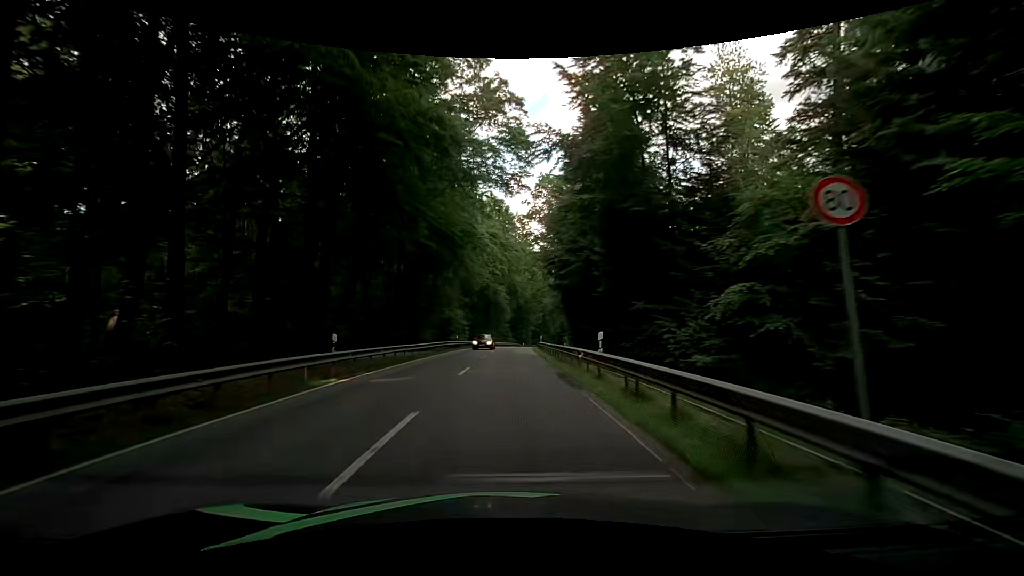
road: secondary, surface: asphalt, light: Day
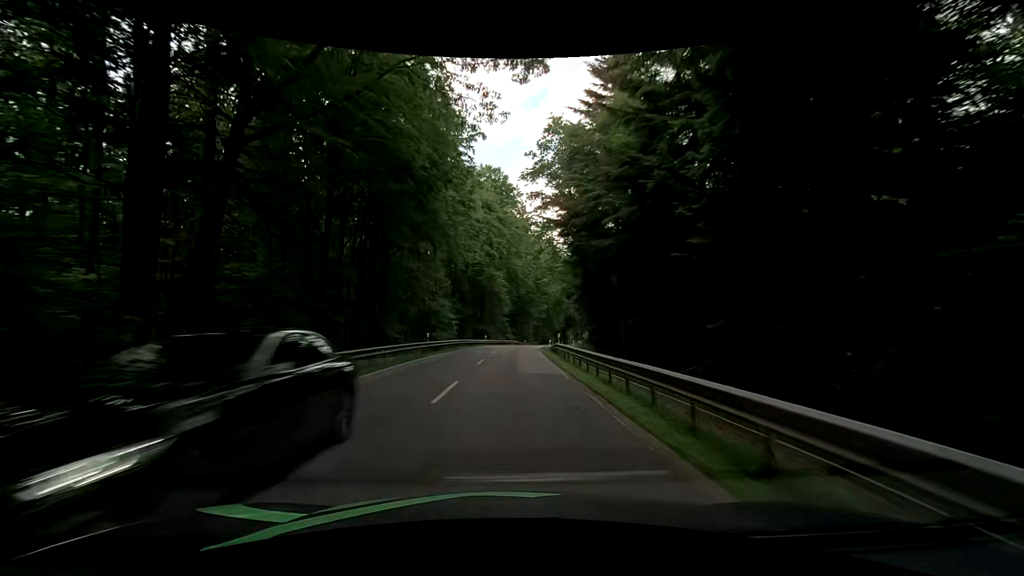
(+0.3, +16.6) m; +1°
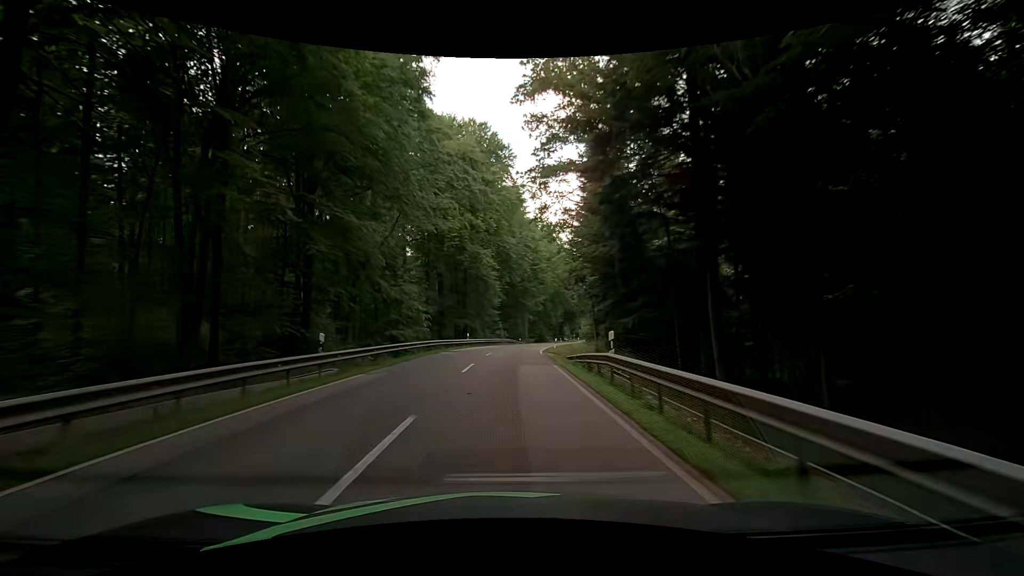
(+0.2, +16.6) m; +1°
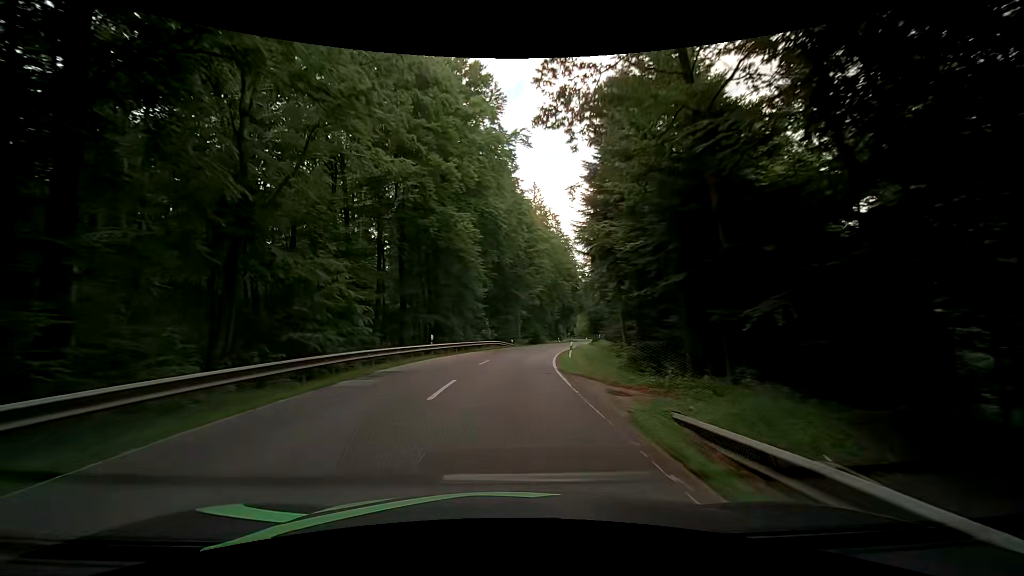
(0.0, +16.9) m; 0°
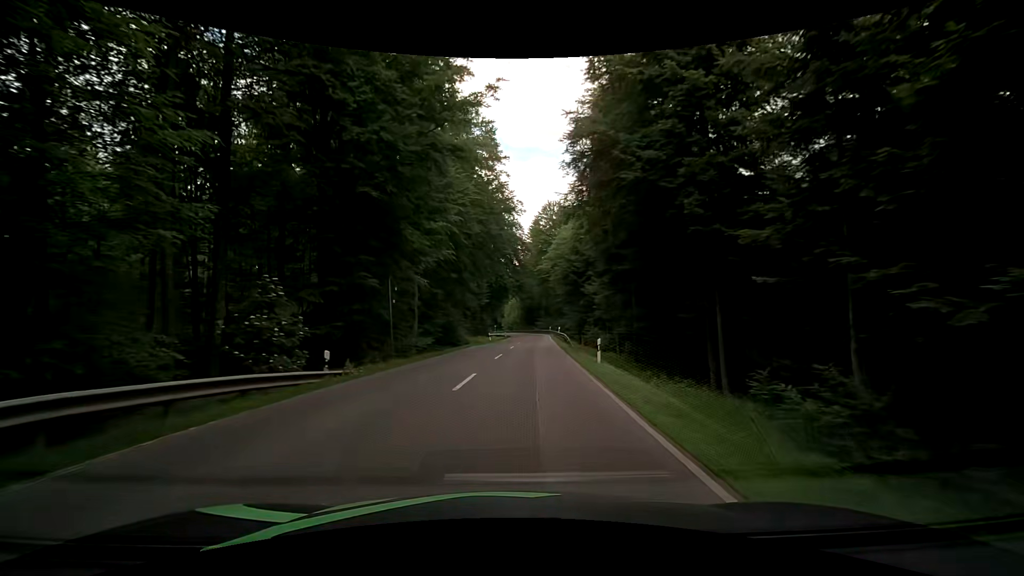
(+4.0, +42.6) m; +11°
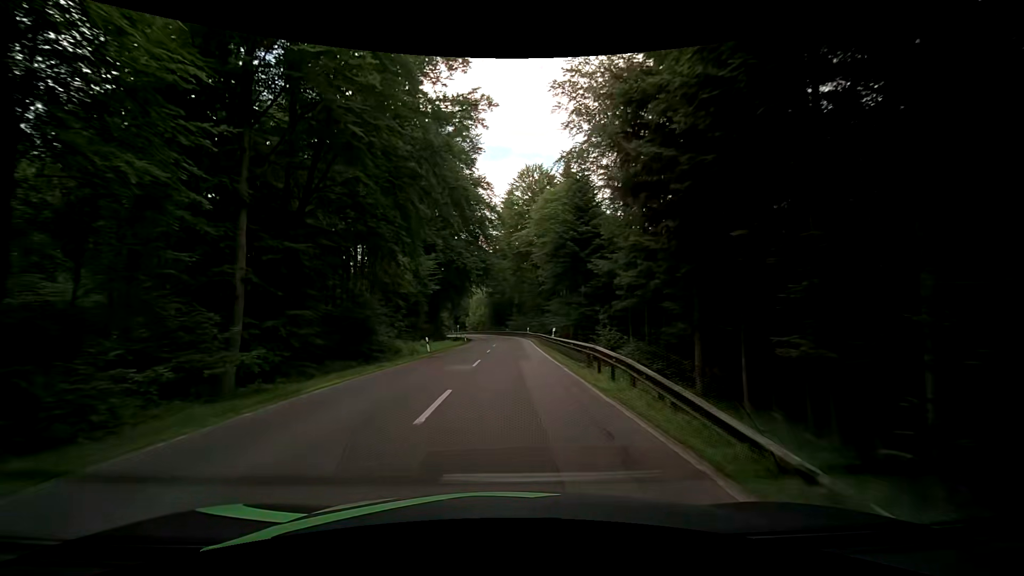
(+0.8, +25.8) m; +4°
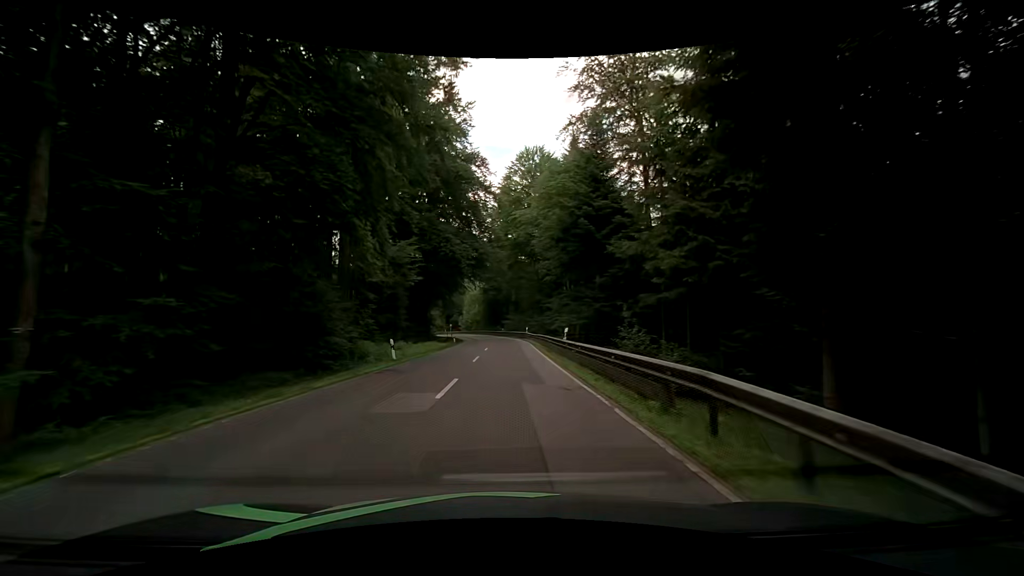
(0.0, +8.6) m; 0°
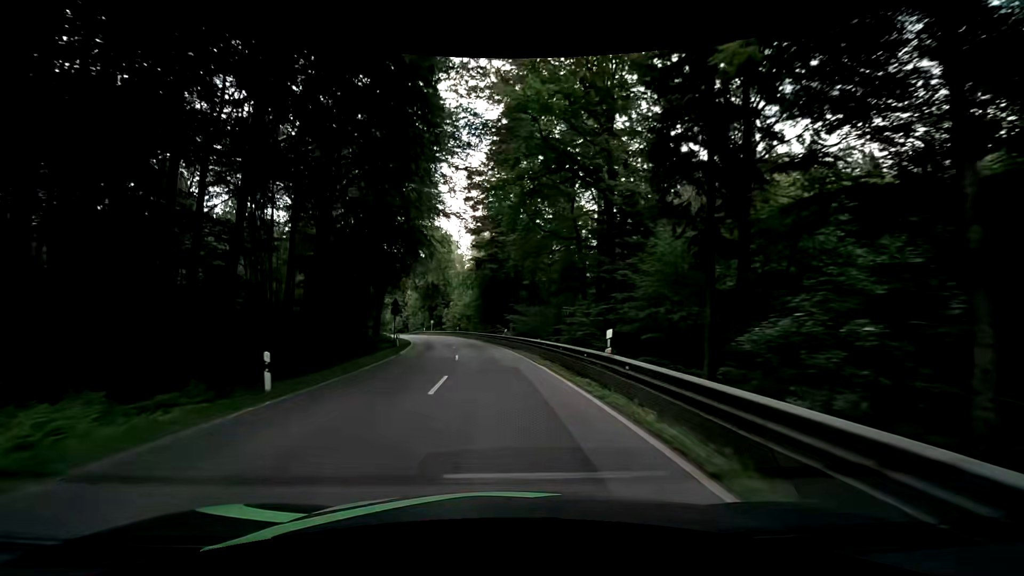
(+0.6, +43.8) m; 0°
(0, +10) (0, +20) (-1, +30) (-3, +40) (-4, +50) (-6, +60) (-9, +69) (-11, +79) (-15, +88) (-18, +98) m
